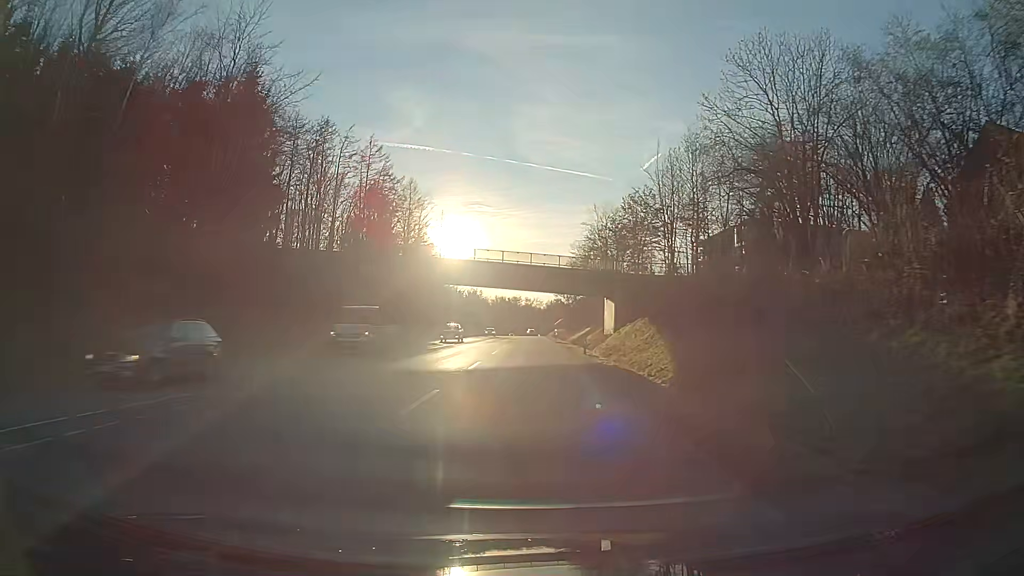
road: secondary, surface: asphalt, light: Day
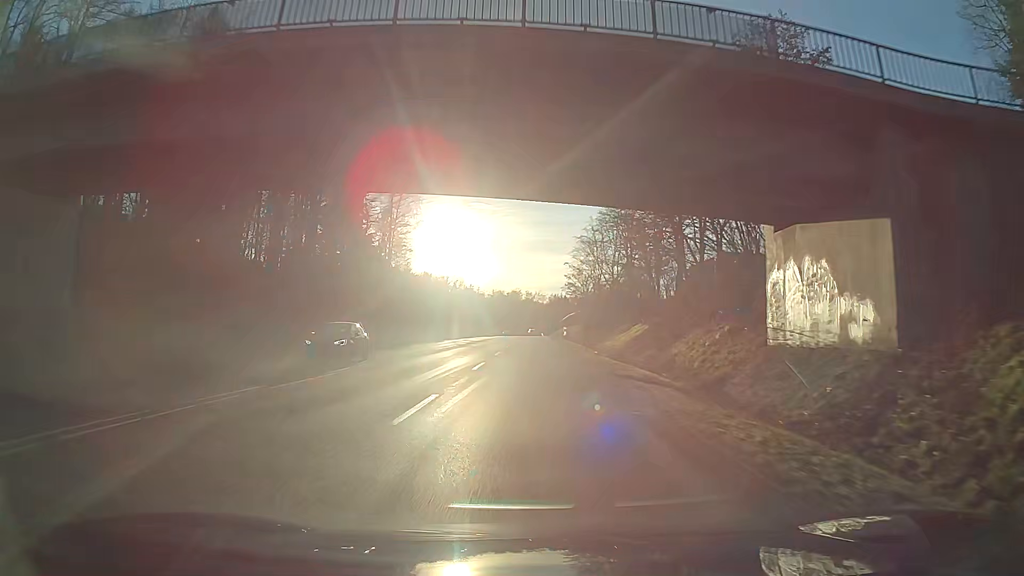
(0.0, +47.5) m; +1°
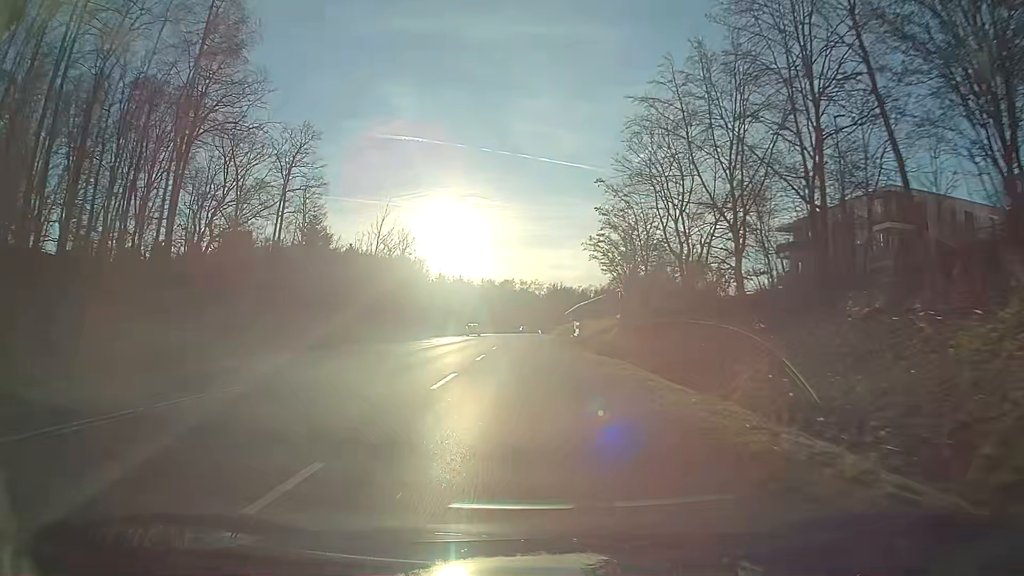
(-0.1, +53.5) m; -1°
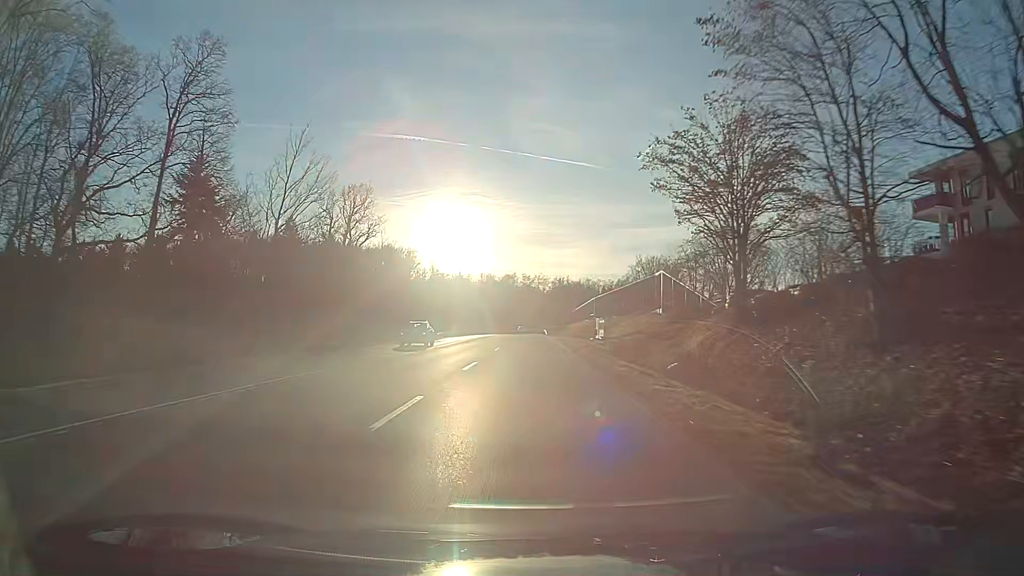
(0.0, +28.7) m; 0°
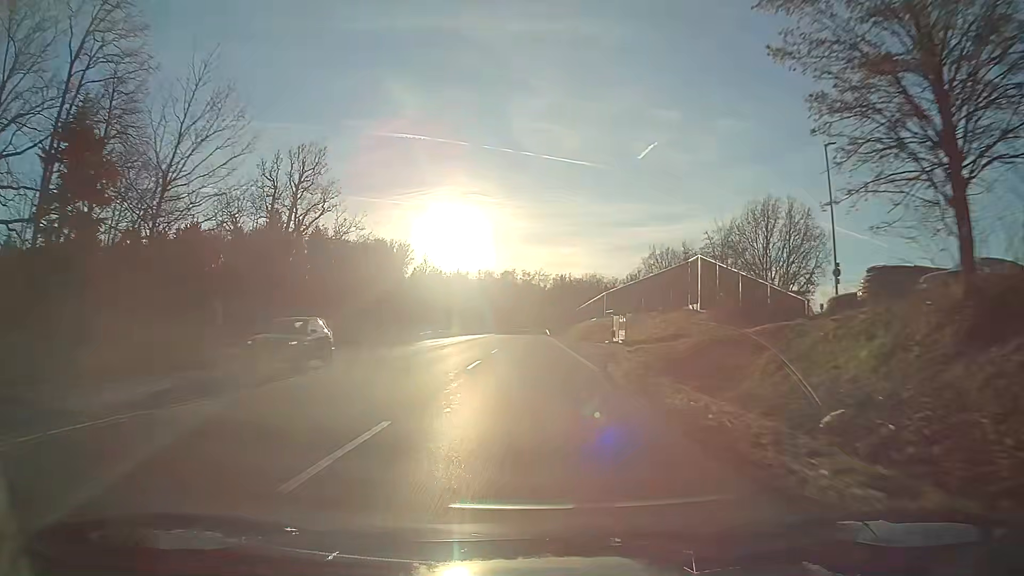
(0.0, +14.8) m; 0°
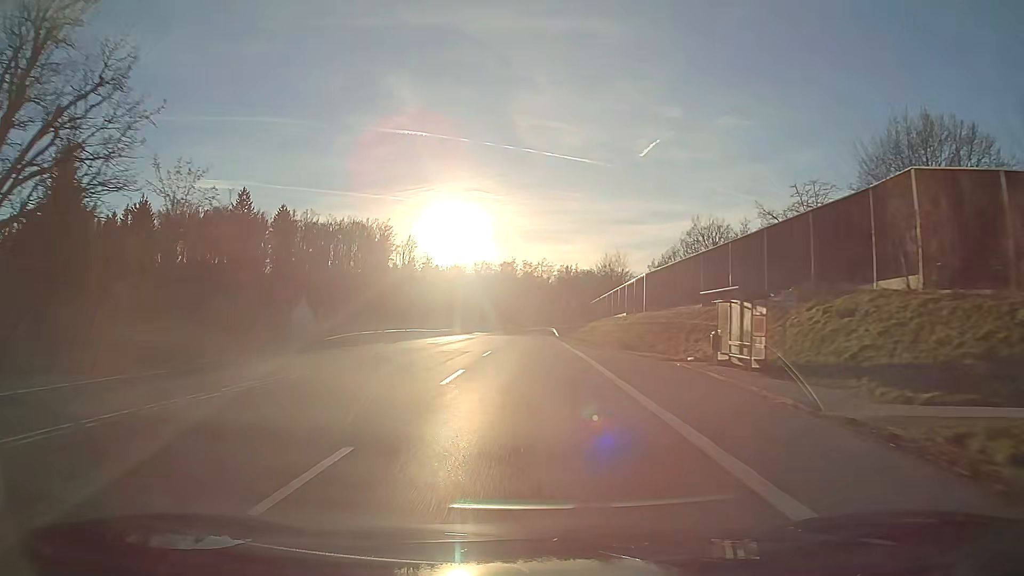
(0.0, +30.2) m; 0°
